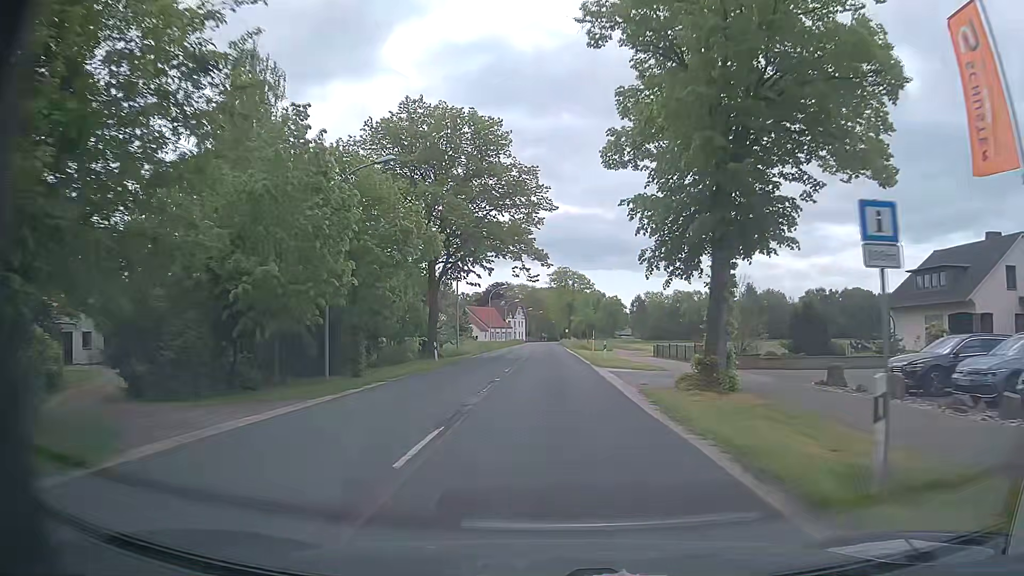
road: secondary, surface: asphalt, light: Day
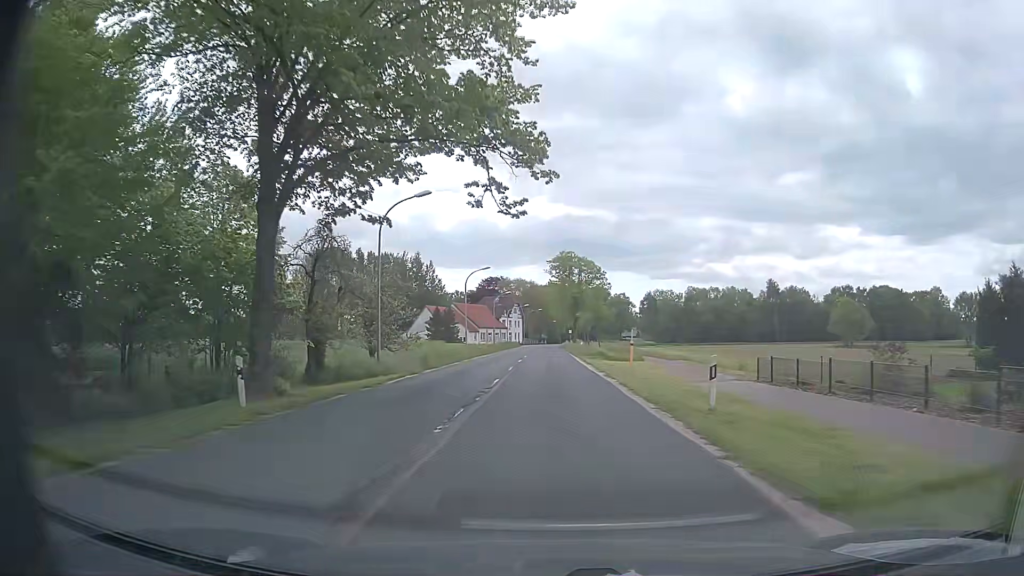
(0.0, +24.2) m; 0°
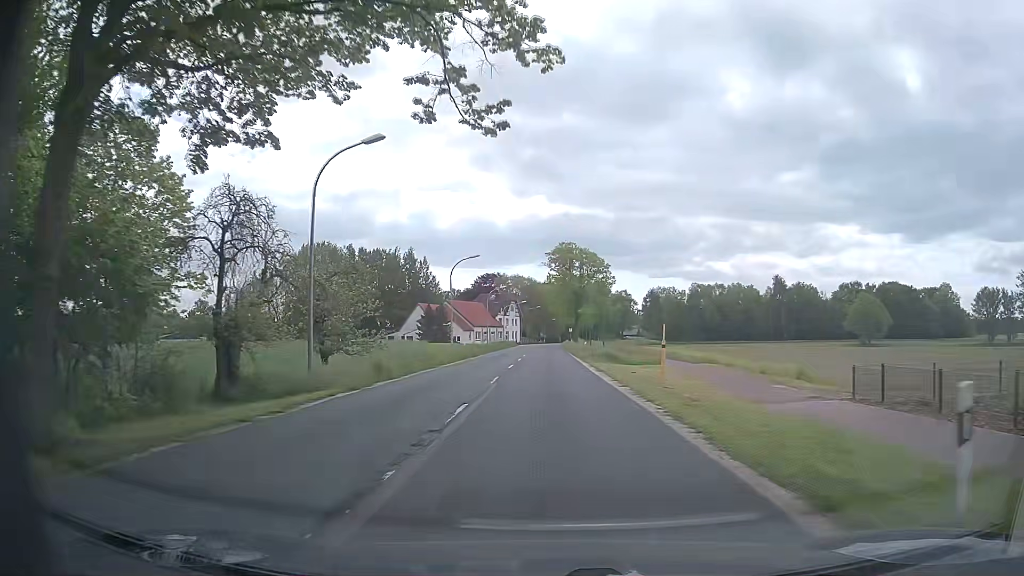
(0.0, +8.1) m; 0°
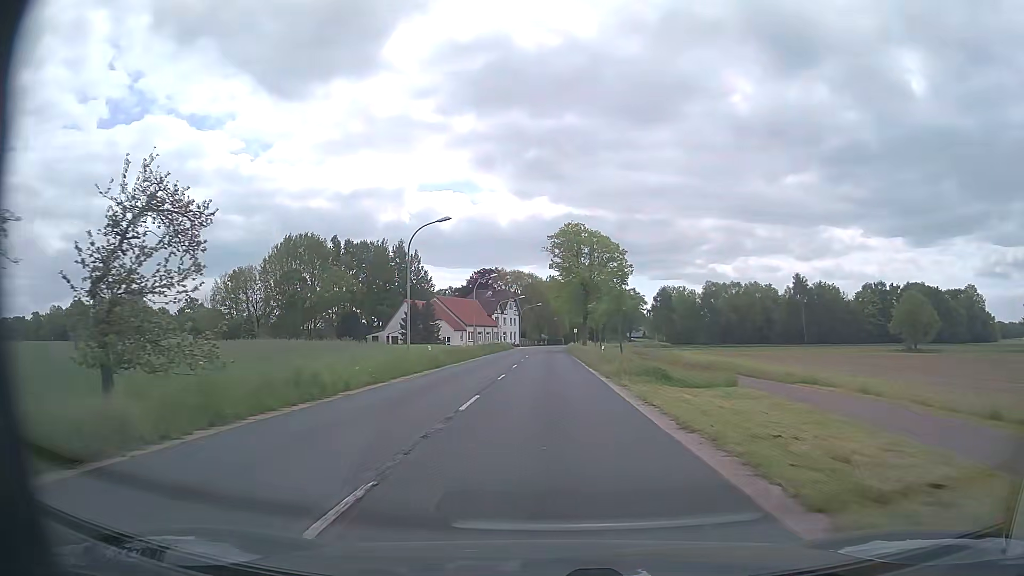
(0.0, +16.1) m; 0°
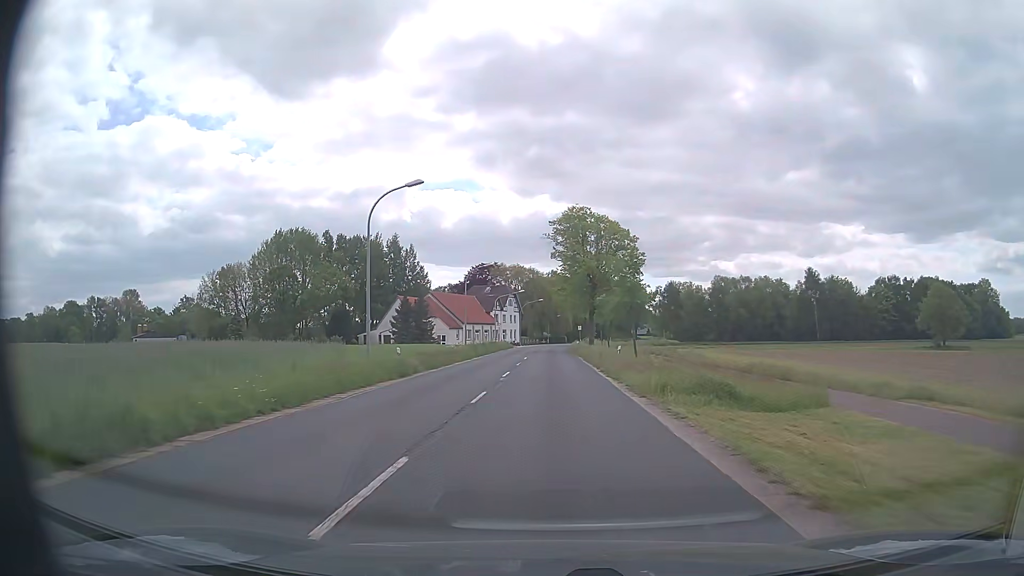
(0.0, +8.1) m; 0°
